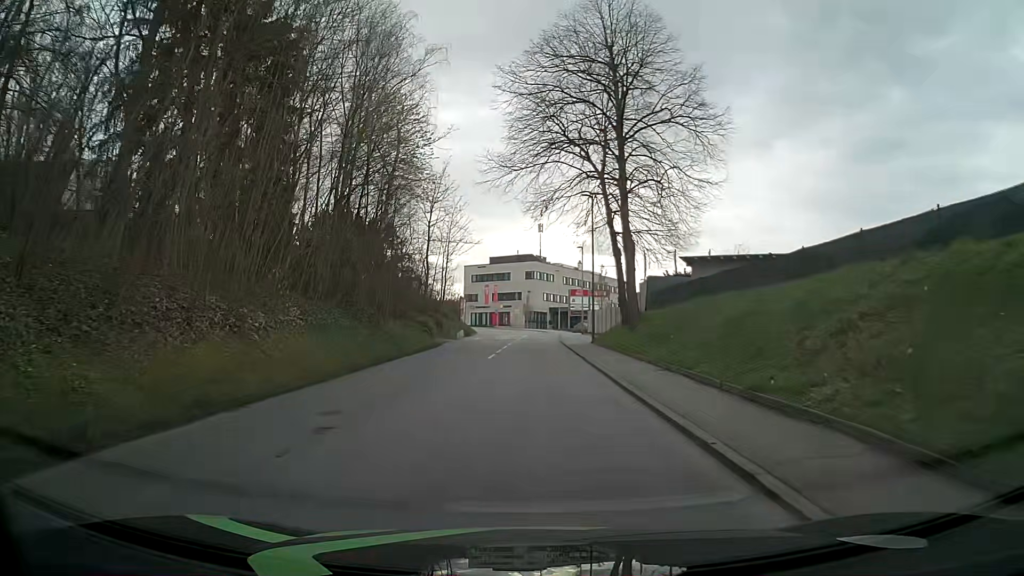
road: tertiary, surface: asphalt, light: Day
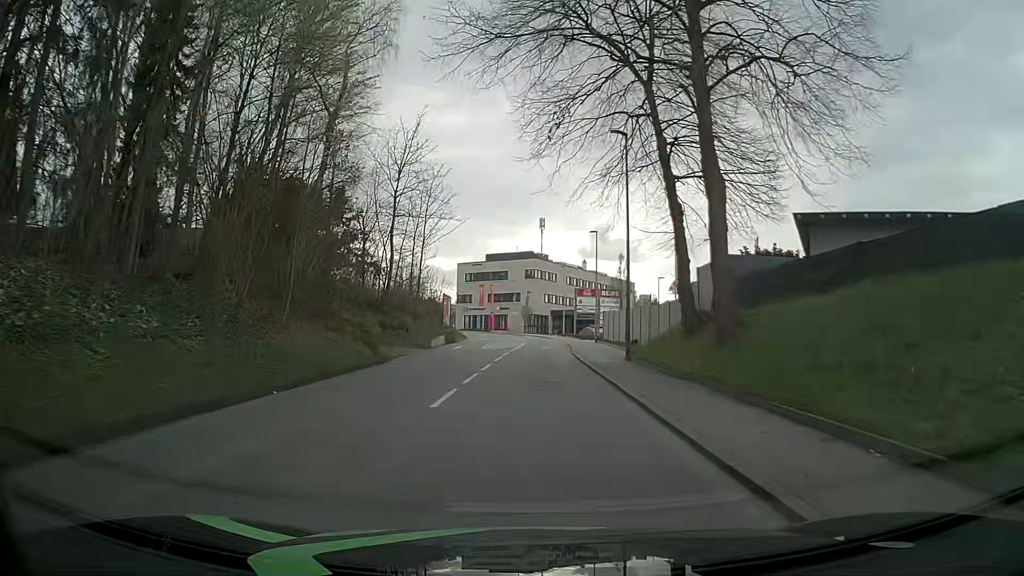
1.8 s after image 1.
(-0.1, +13.6) m; -1°
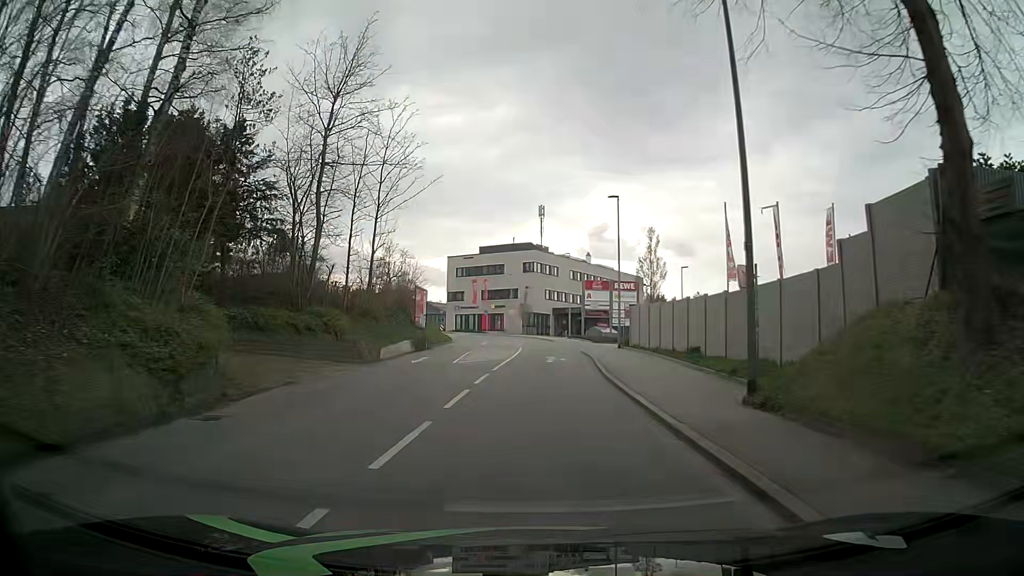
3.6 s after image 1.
(0.0, +13.5) m; 0°
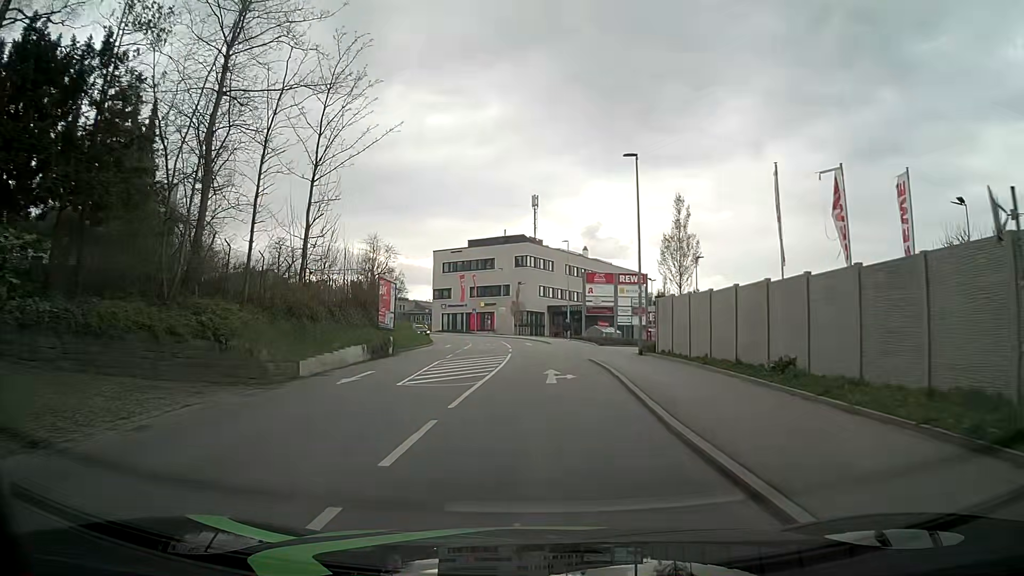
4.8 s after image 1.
(0.0, +9.0) m; -1°
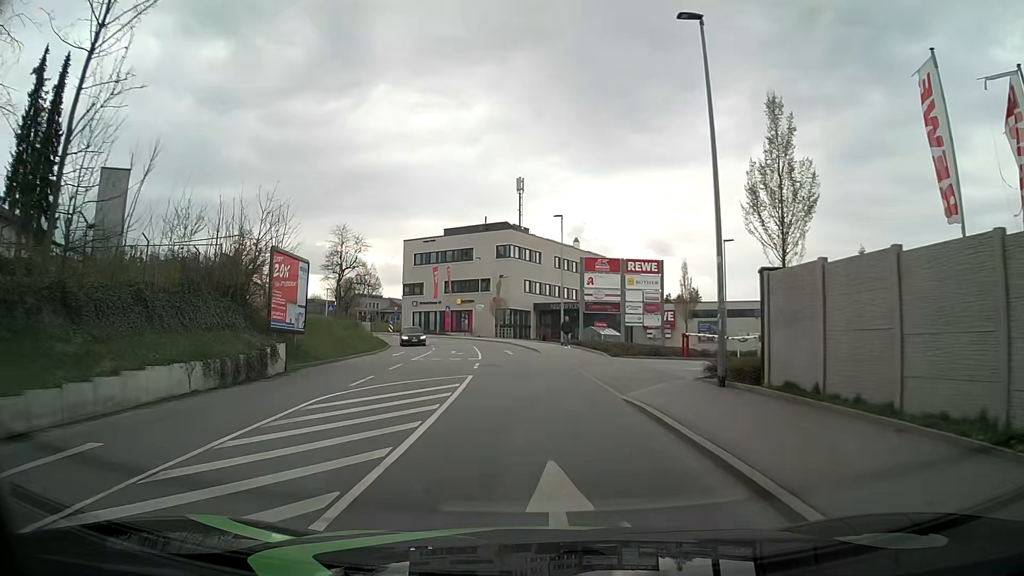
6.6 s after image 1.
(+0.4, +13.4) m; +2°
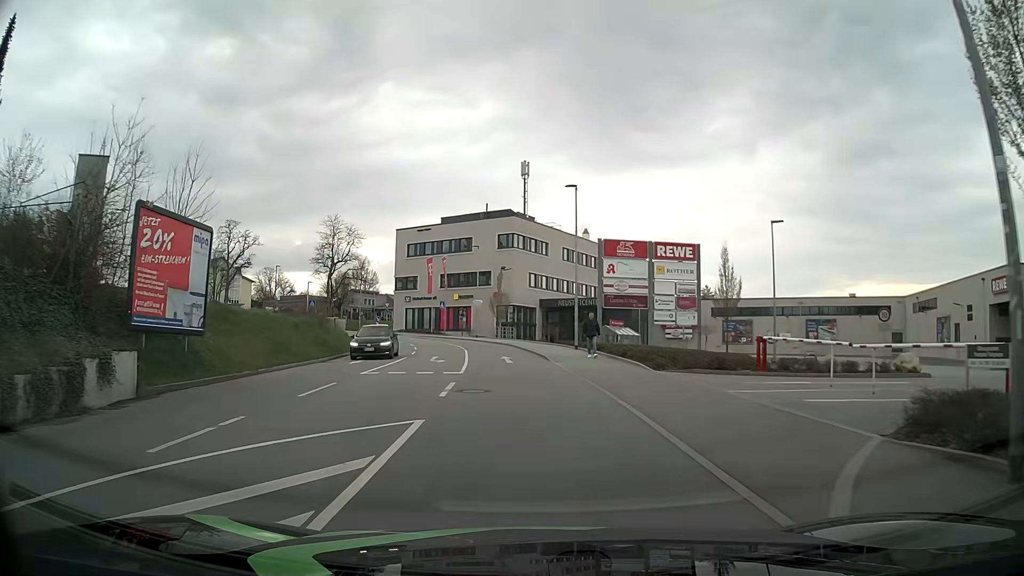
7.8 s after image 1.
(-0.1, +8.9) m; -1°
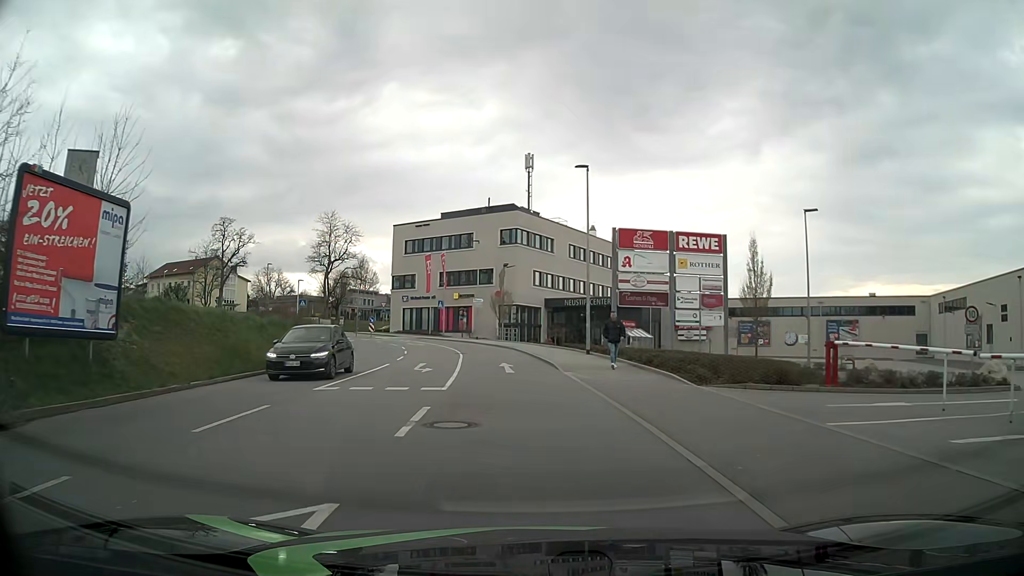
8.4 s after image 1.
(0.0, +4.5) m; -1°
